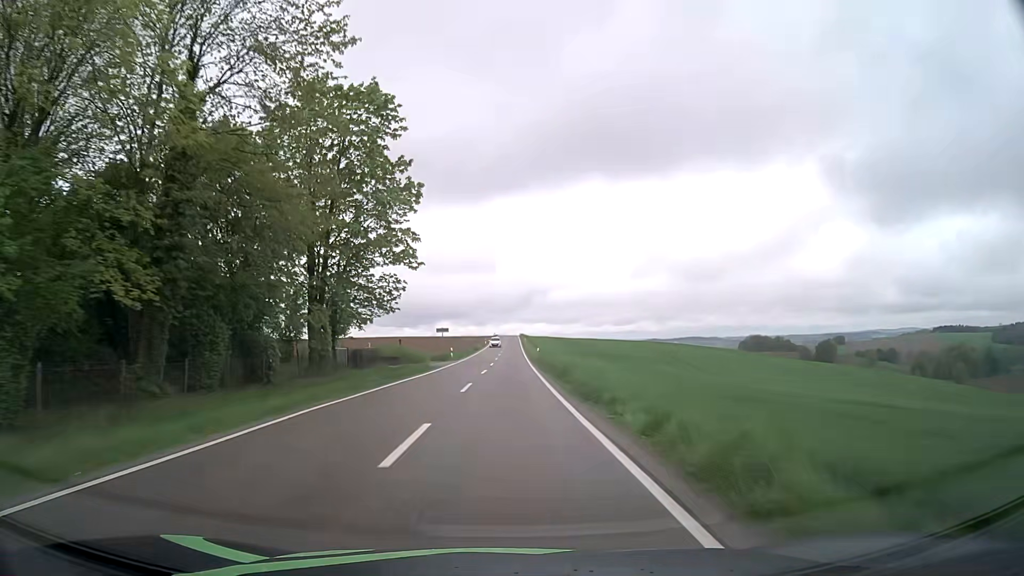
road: tertiary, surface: asphalt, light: Day
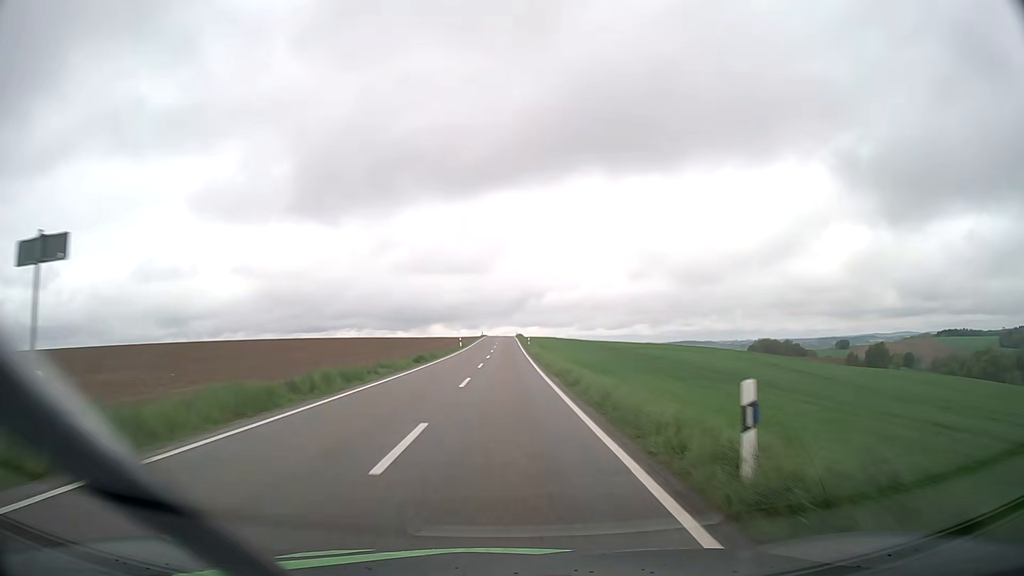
(+0.6, +50.4) m; +1°
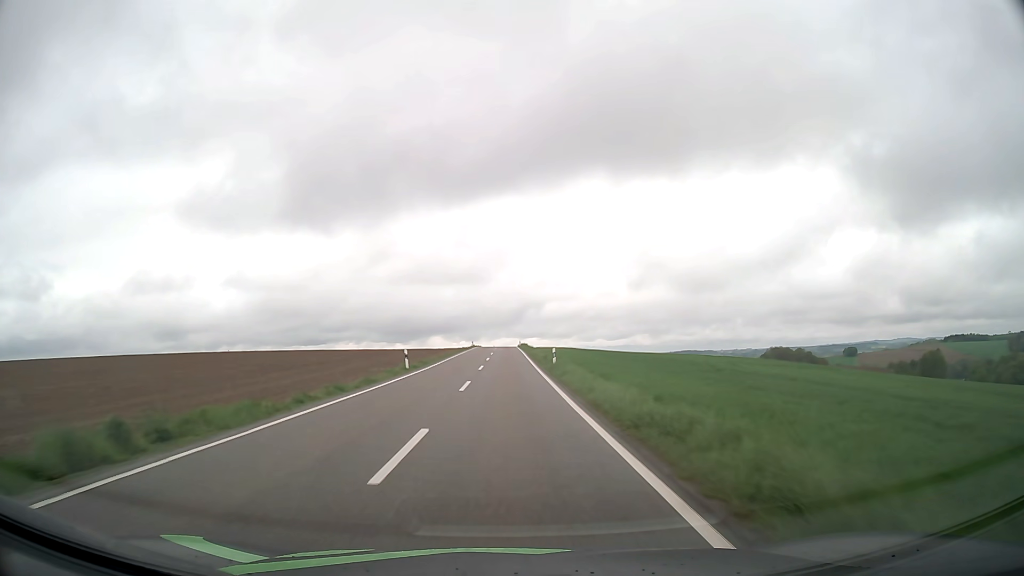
(+0.2, +37.5) m; 0°
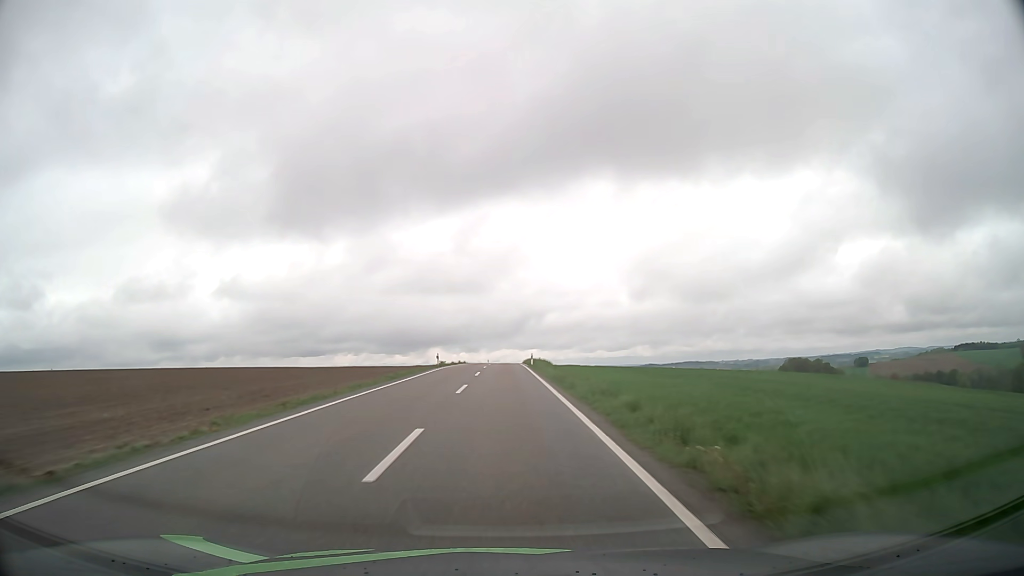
(+0.2, +49.6) m; 0°
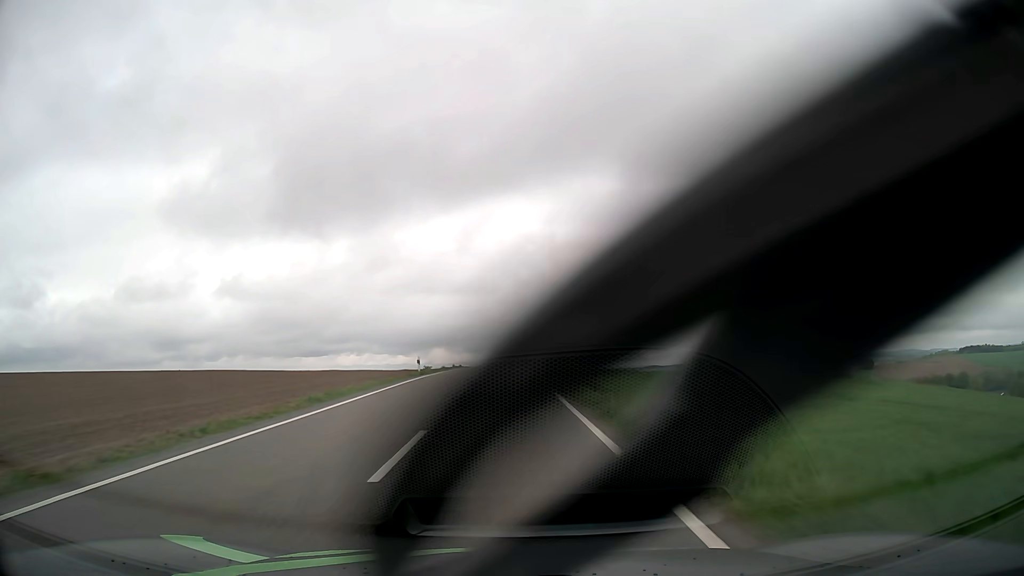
(0.0, +12.4) m; 0°
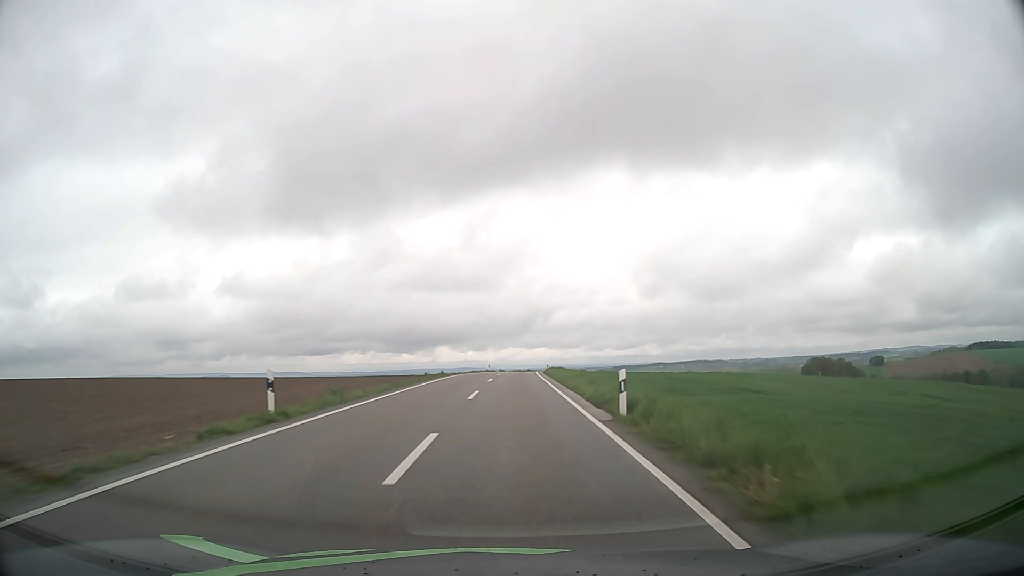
(-0.1, +24.8) m; 0°
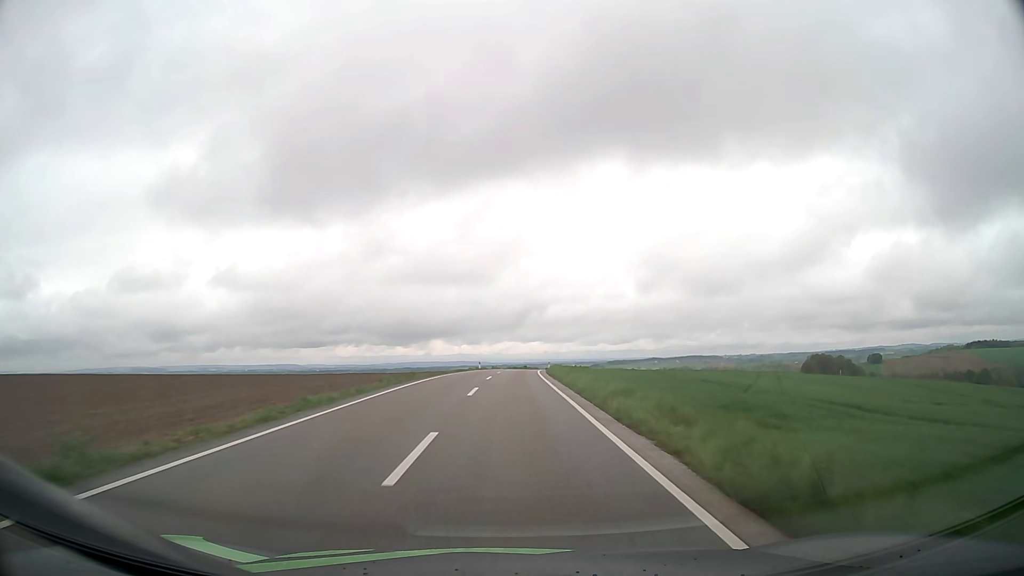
(0.0, +12.4) m; 0°
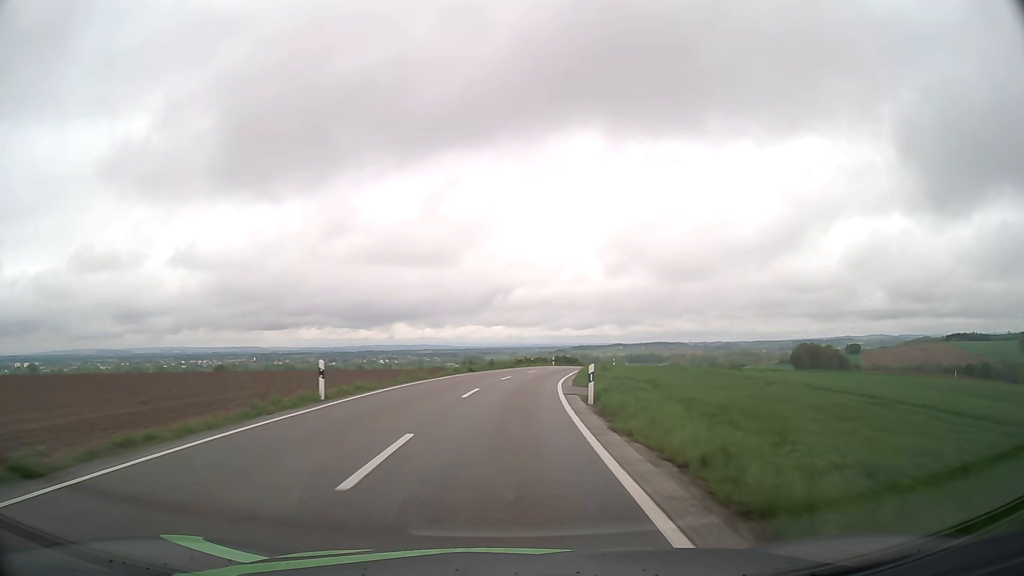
(+1.1, +50.1) m; +3°
(0, +10) (0, +20) (+1, +30) (+2, +40) (+4, +50) (+6, +60) (+8, +69) (+11, +79) (+14, +88) (+17, +98) m
